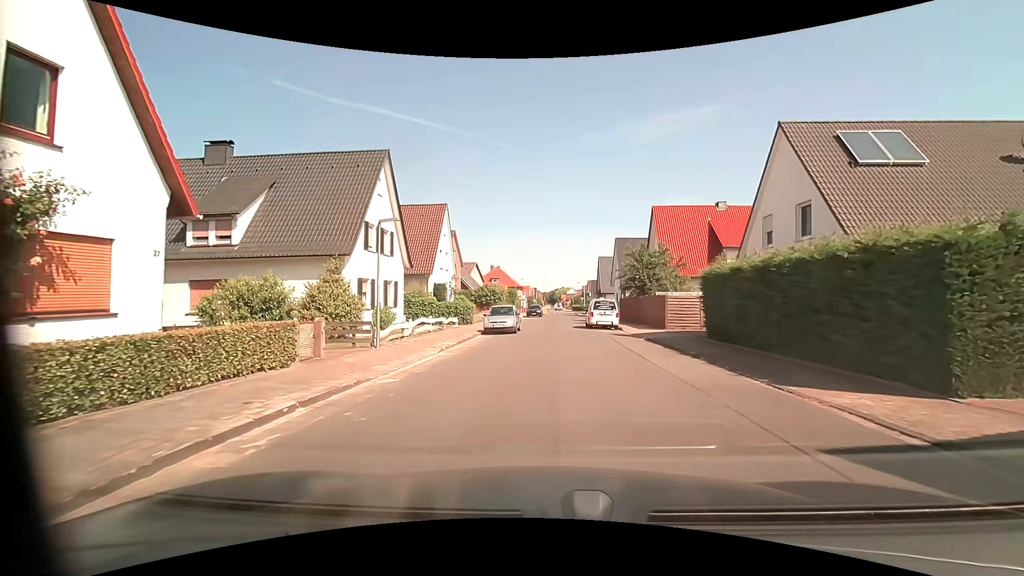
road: residential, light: Day
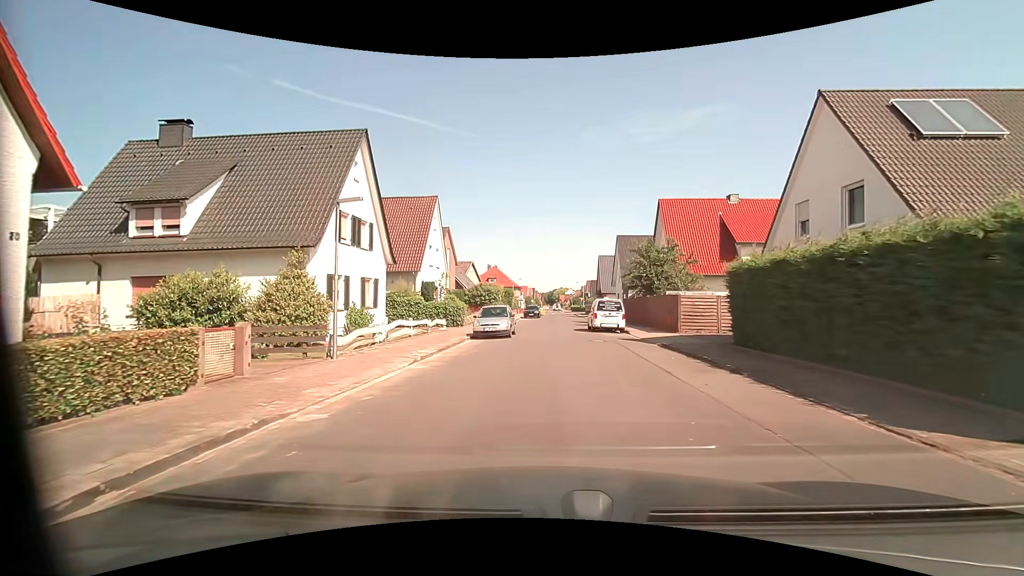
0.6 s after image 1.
(0.0, +3.1) m; 0°
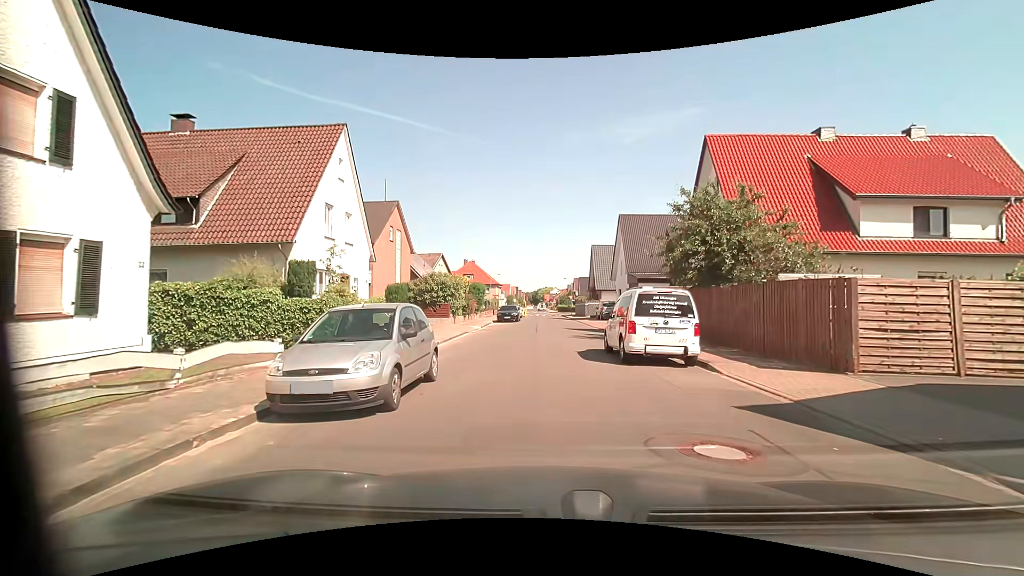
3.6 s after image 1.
(+0.3, +15.2) m; +3°
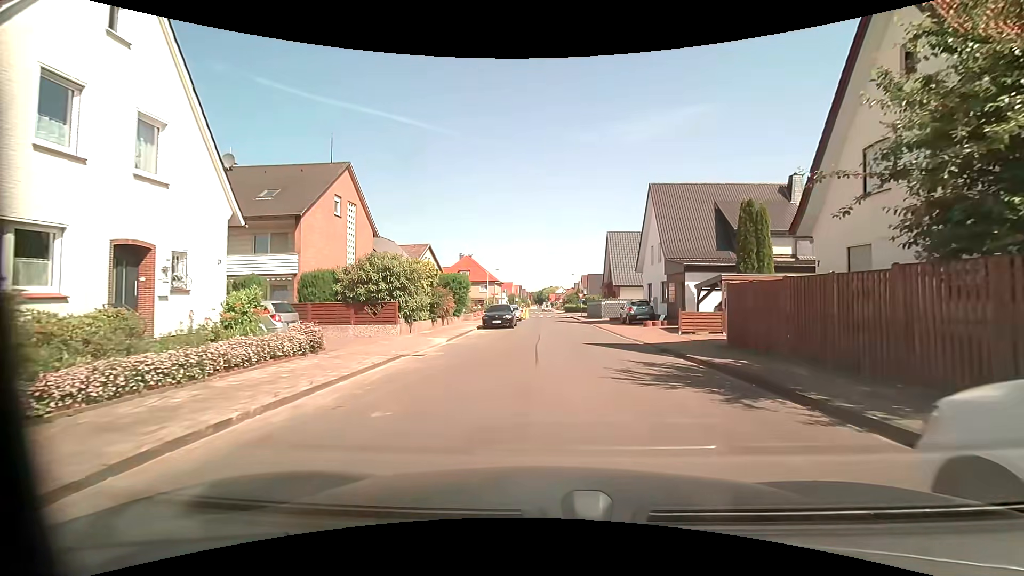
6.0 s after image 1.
(-0.3, +12.7) m; -1°
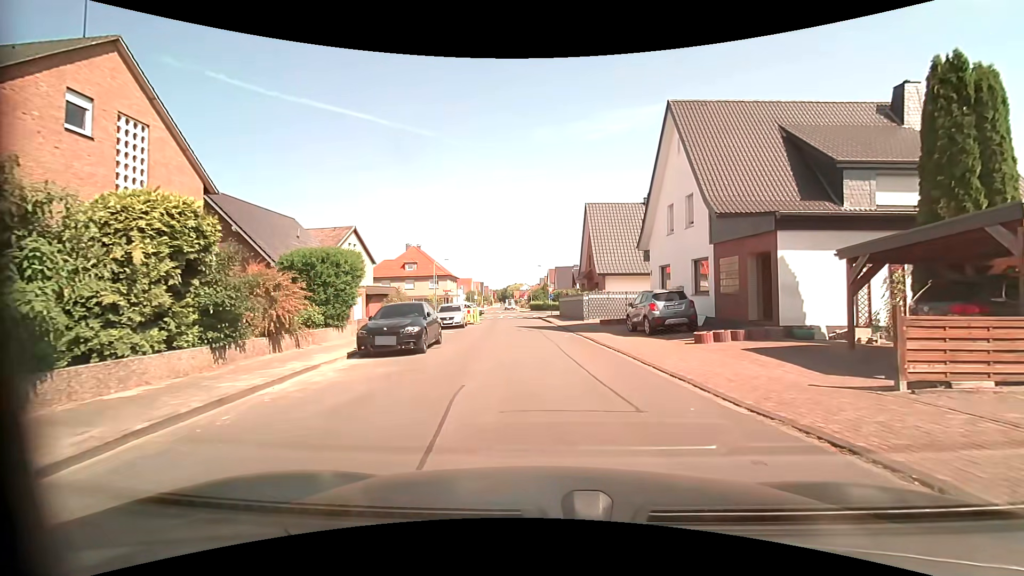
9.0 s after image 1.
(+0.2, +15.5) m; +3°
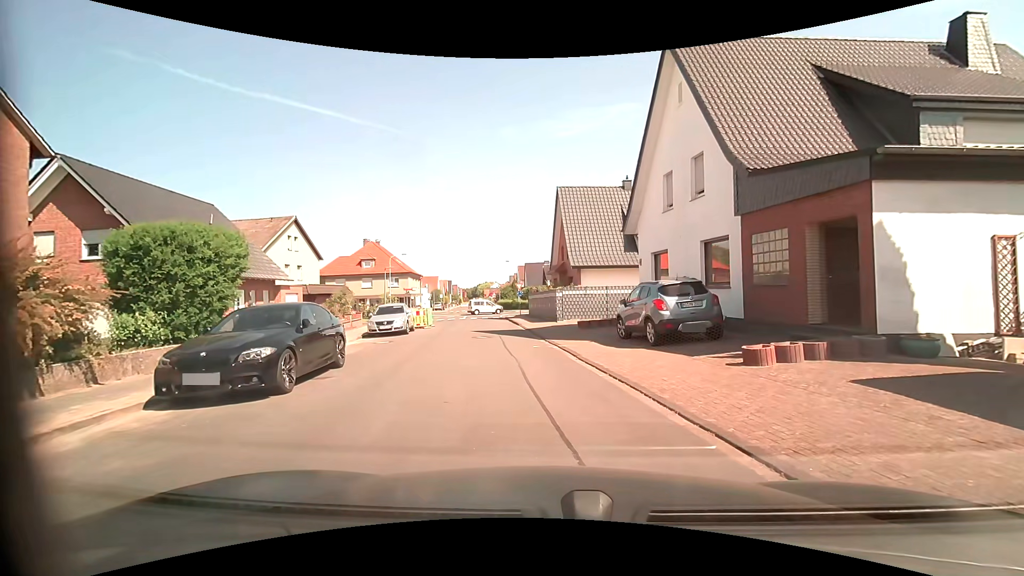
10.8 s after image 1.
(+0.2, +5.5) m; +3°
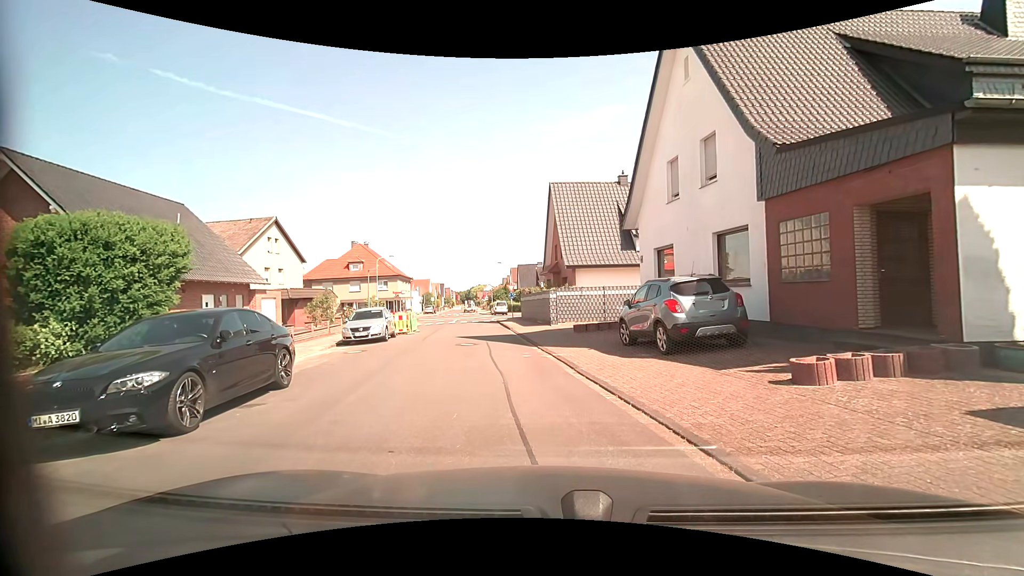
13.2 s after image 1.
(0.0, +1.9) m; 0°
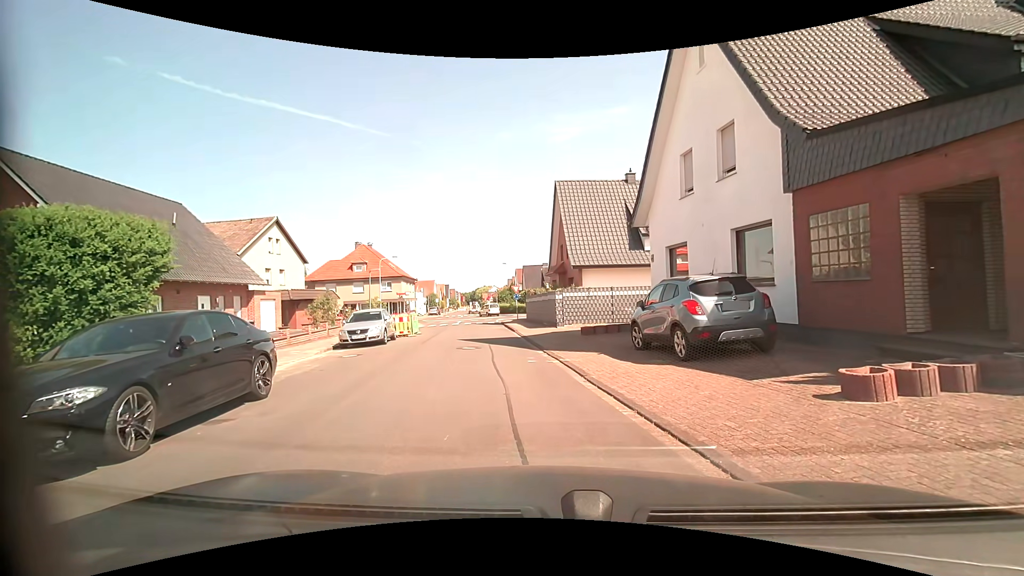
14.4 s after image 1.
(0.0, +1.0) m; 0°
